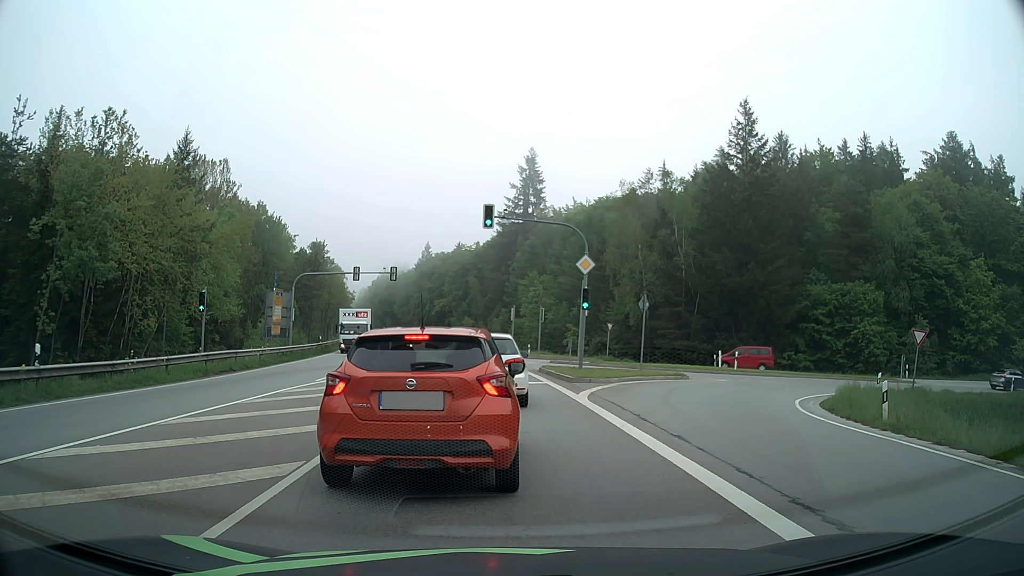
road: secondary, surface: asphalt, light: Day
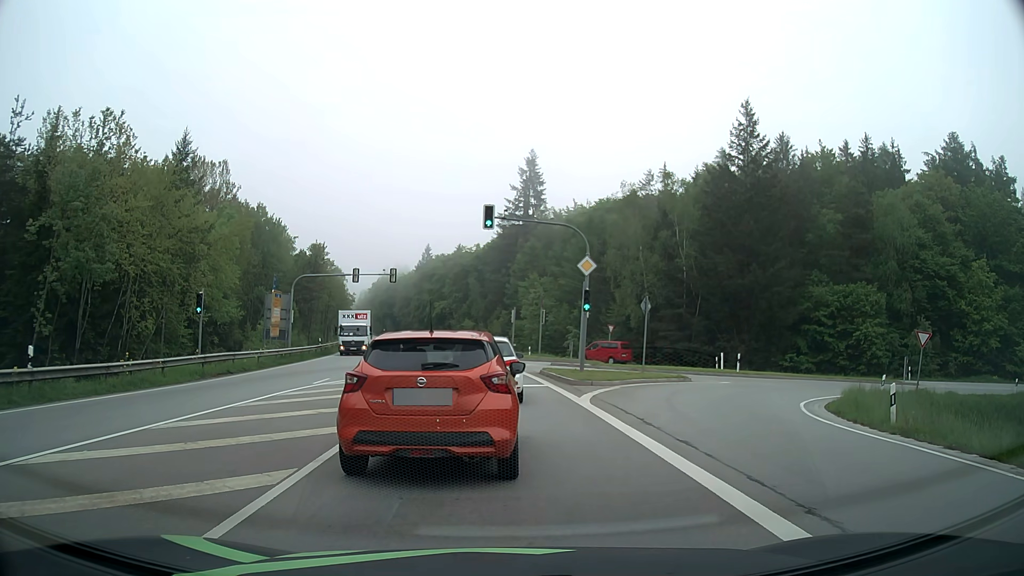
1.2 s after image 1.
(0.0, +0.3) m; 0°
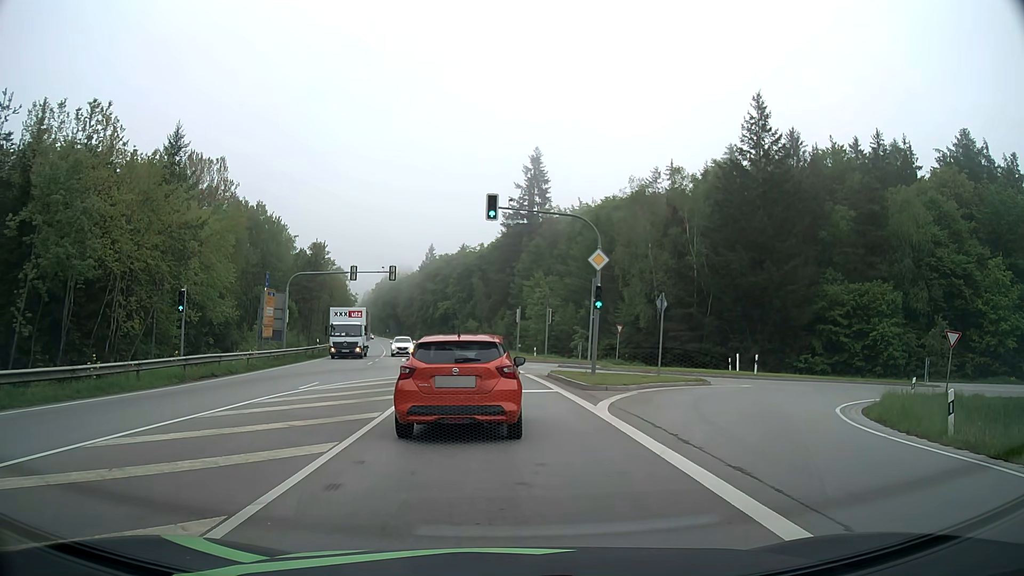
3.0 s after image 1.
(0.0, +2.1) m; -1°
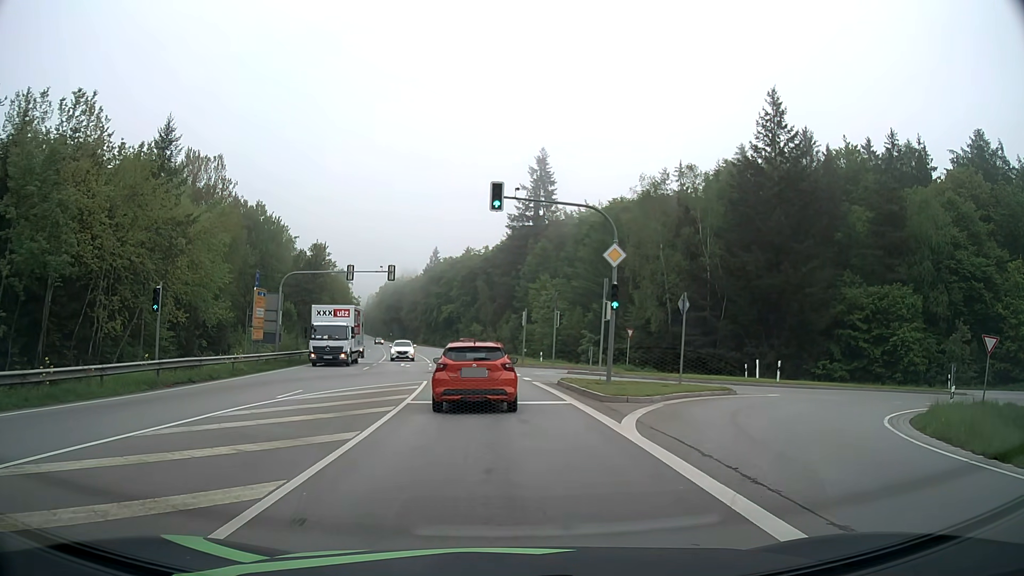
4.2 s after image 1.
(0.0, +2.6) m; 0°
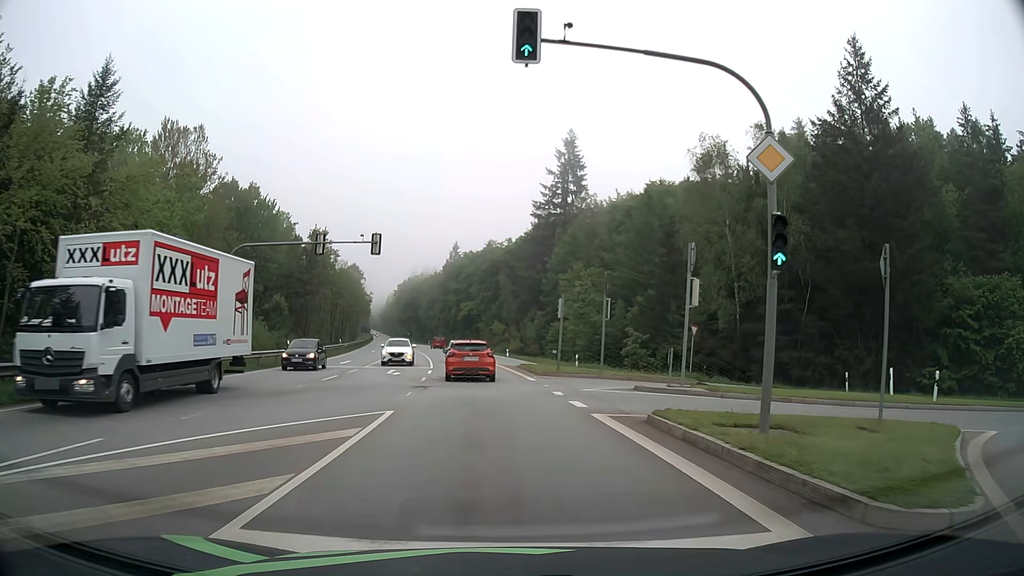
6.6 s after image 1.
(-0.2, +12.4) m; -2°
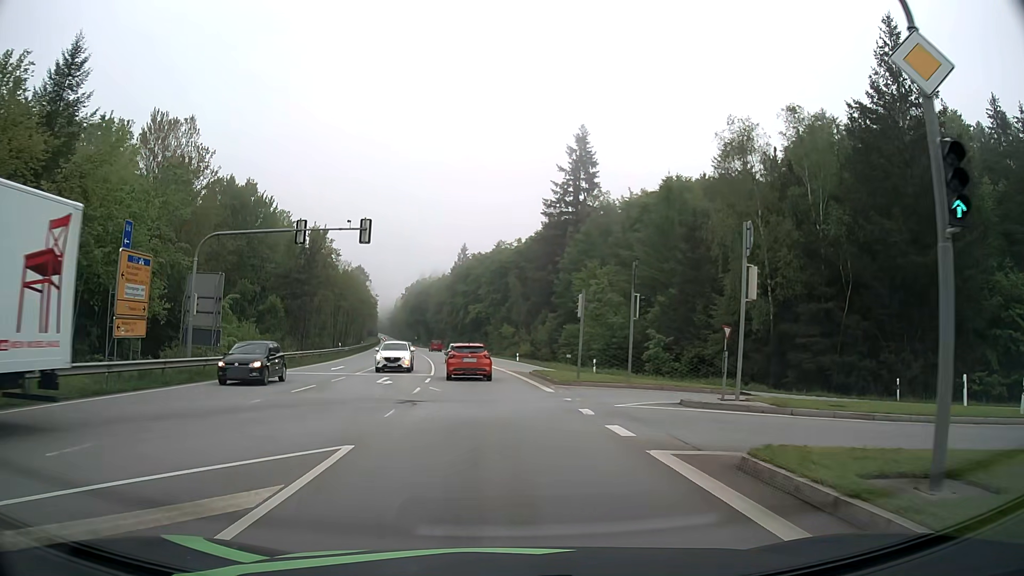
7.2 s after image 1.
(0.0, +4.5) m; 0°
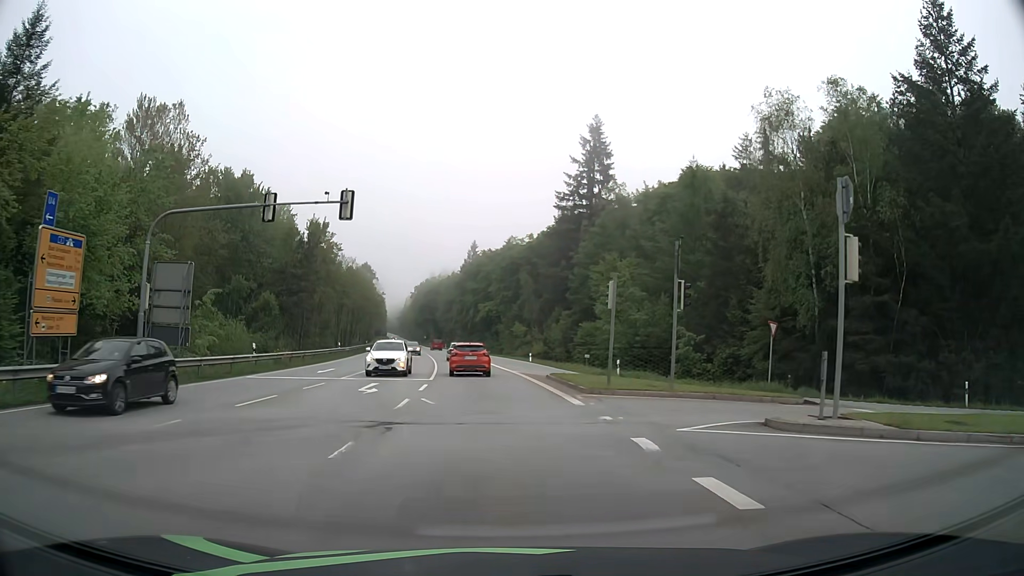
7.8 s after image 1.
(0.0, +5.0) m; -1°
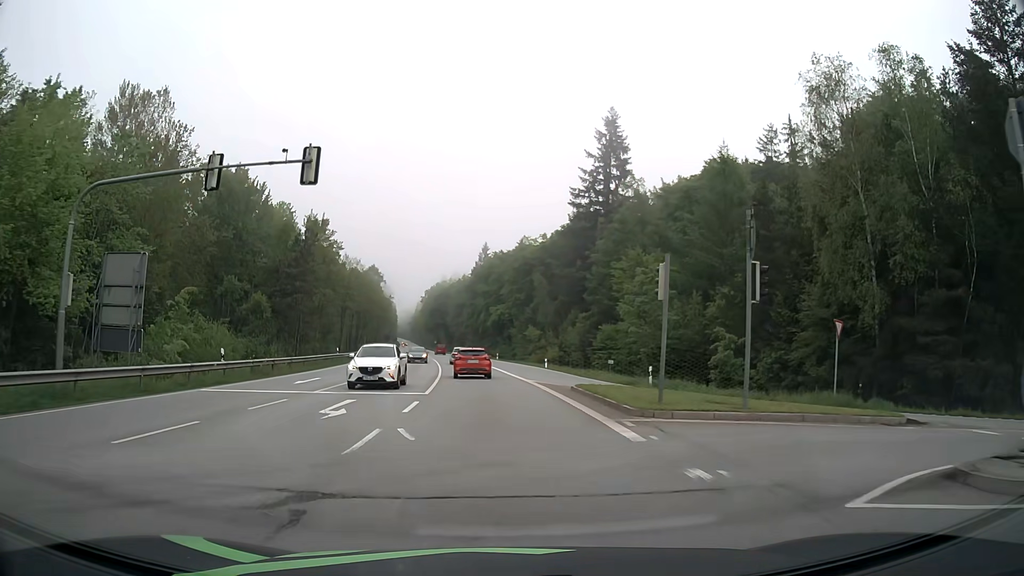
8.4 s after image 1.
(0.0, +5.5) m; -1°
(0, +10) (-1, +20) (-1, +30) (-2, +40) (-3, +50) (-4, +60) (-5, +70) (-7, +80) (-8, +90) (-9, +99) m
